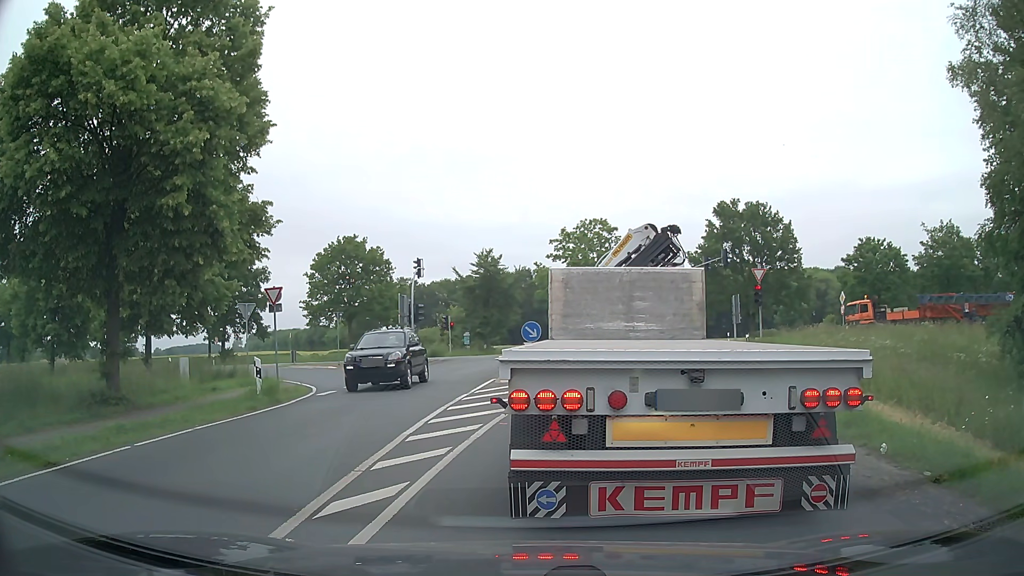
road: secondary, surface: asphalt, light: Day
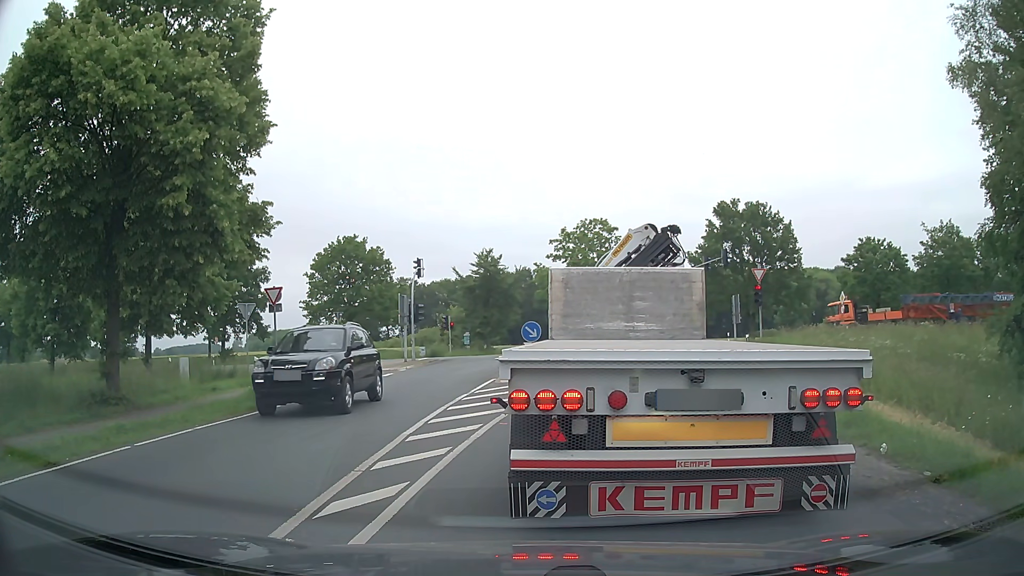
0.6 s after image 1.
(0.0, 0.0) m; 0°
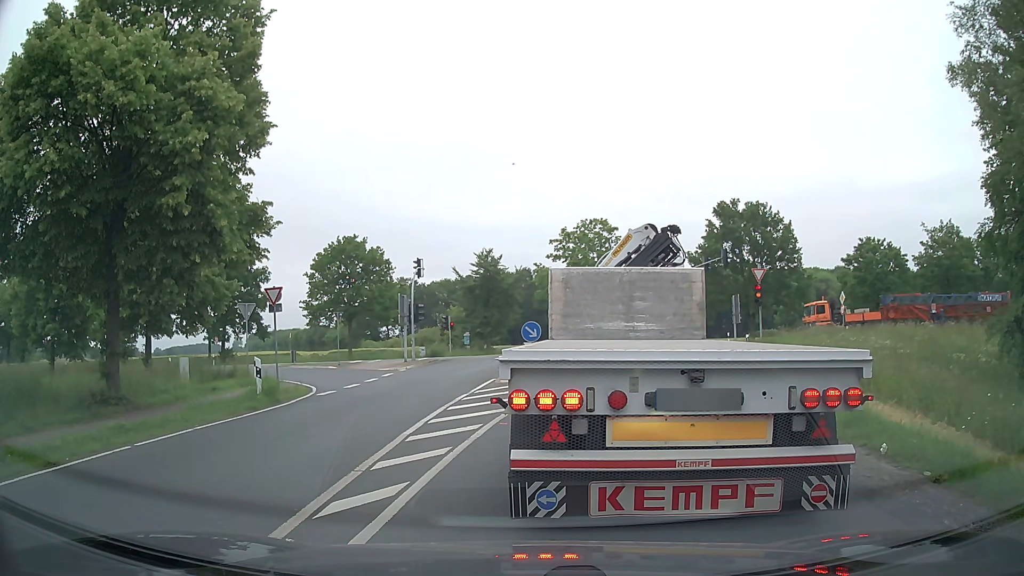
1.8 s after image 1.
(0.0, 0.0) m; 0°
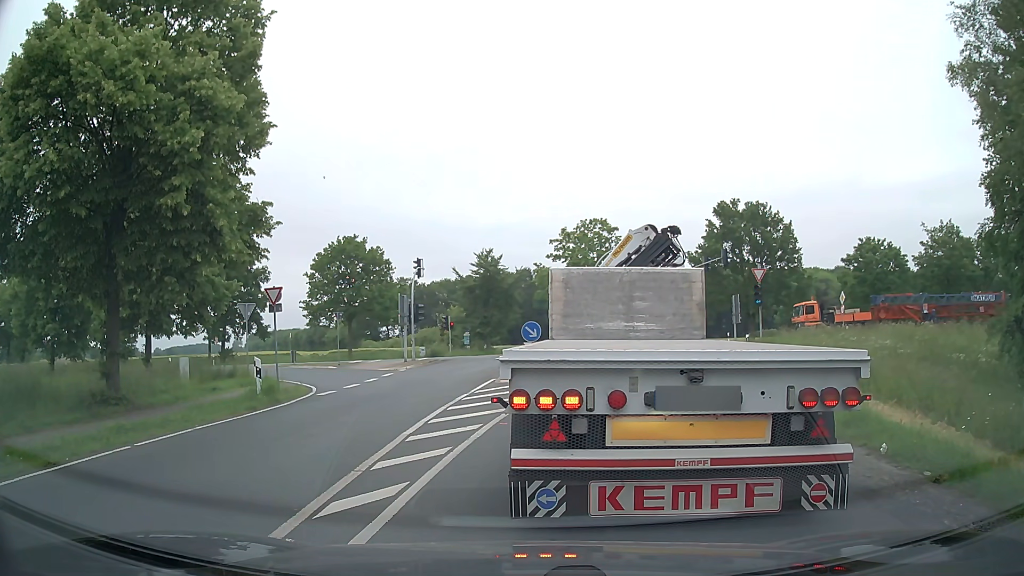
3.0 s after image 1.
(0.0, 0.0) m; 0°
